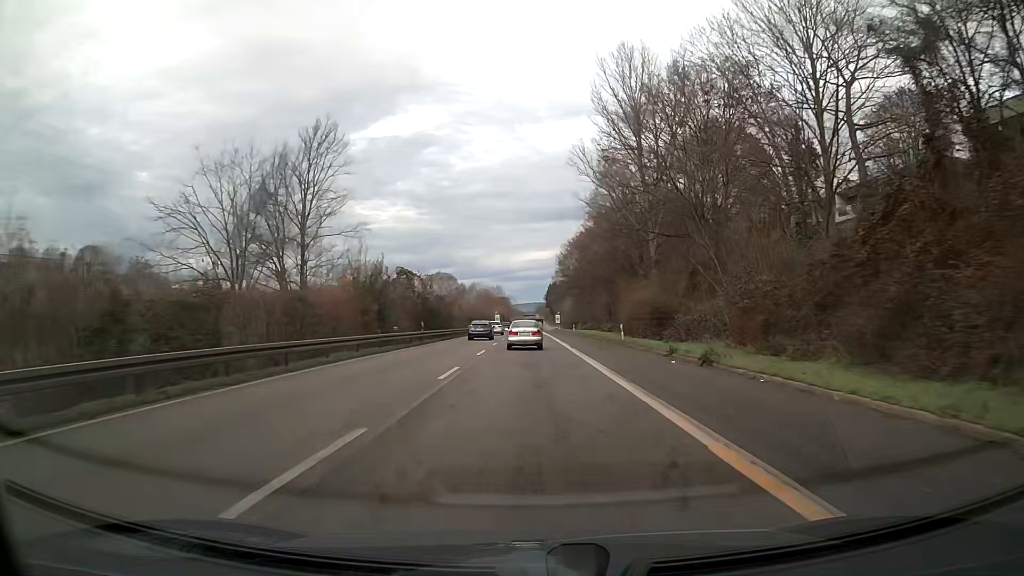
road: trunk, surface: asphalt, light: Day
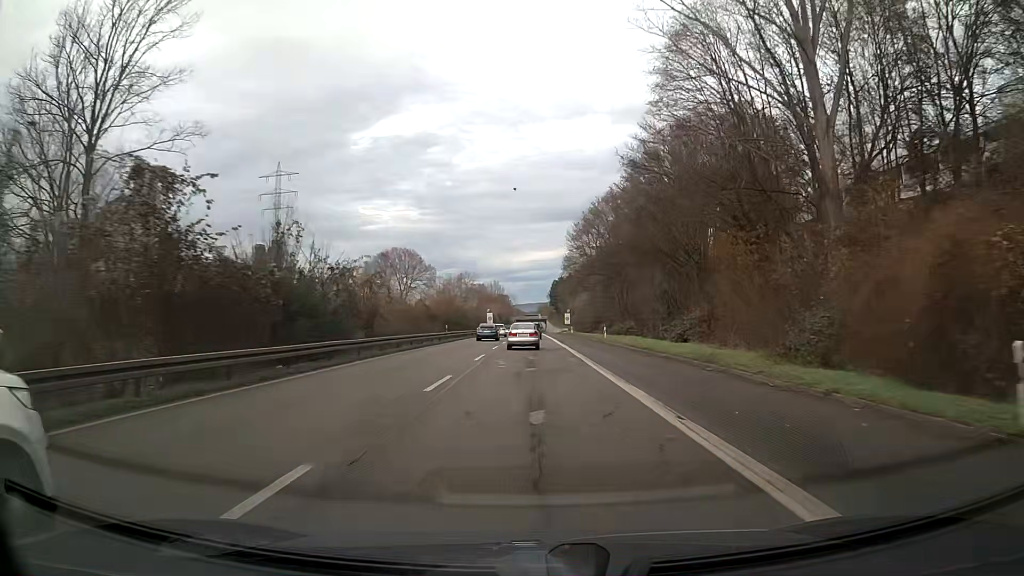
(-0.1, +36.6) m; 0°
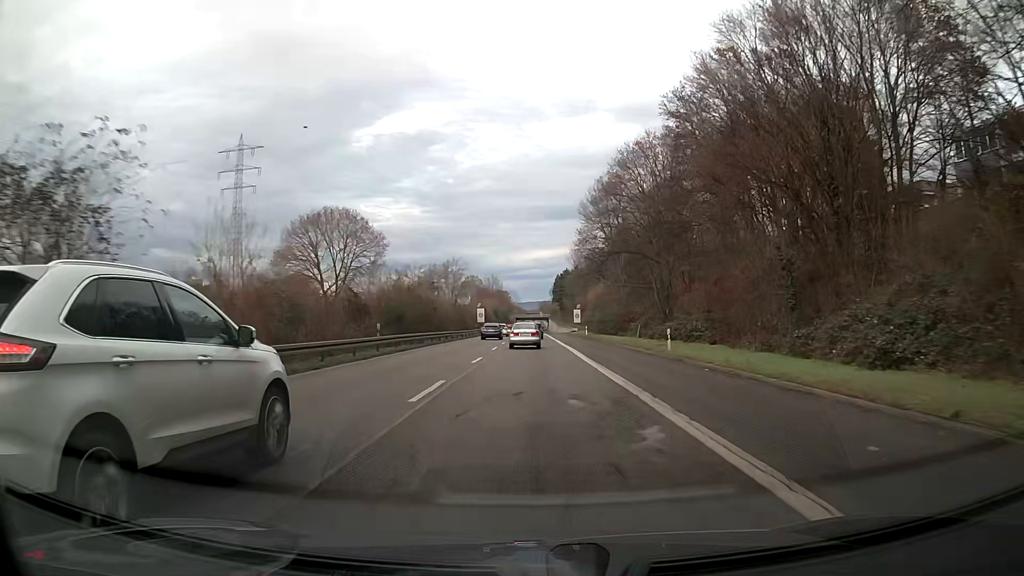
(0.0, +25.1) m; 0°
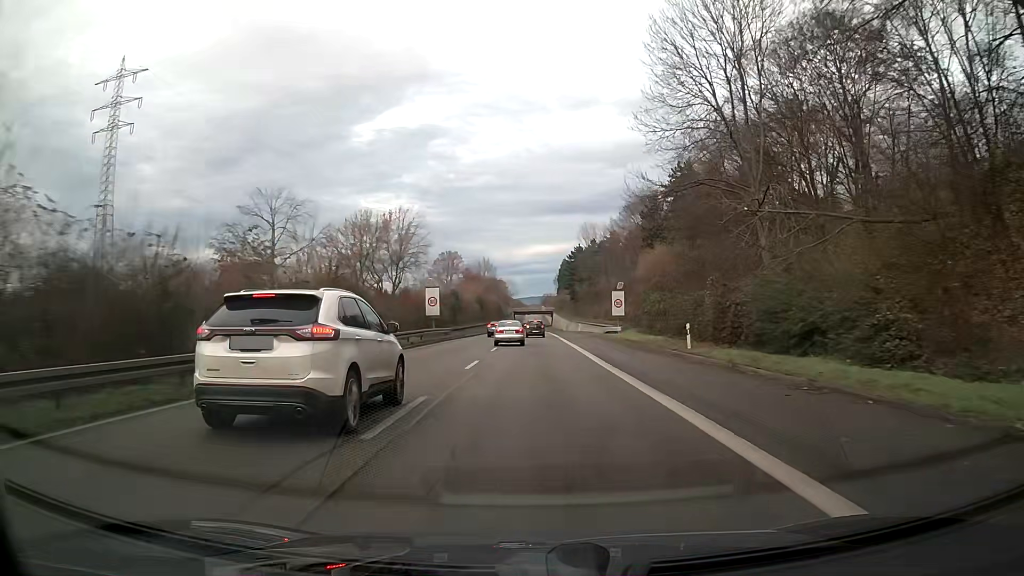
(-0.2, +49.8) m; 0°
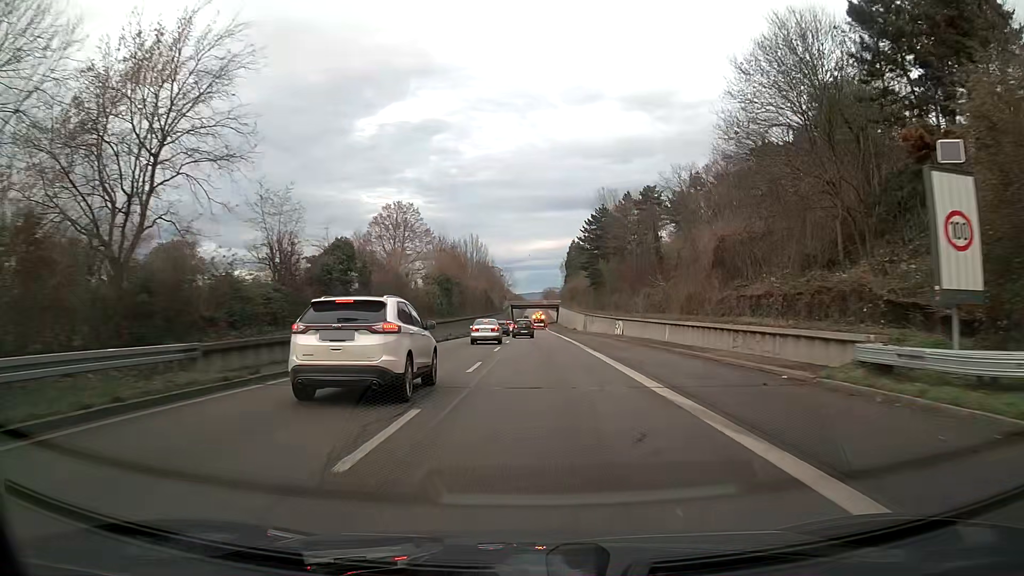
(-0.1, +47.4) m; 0°
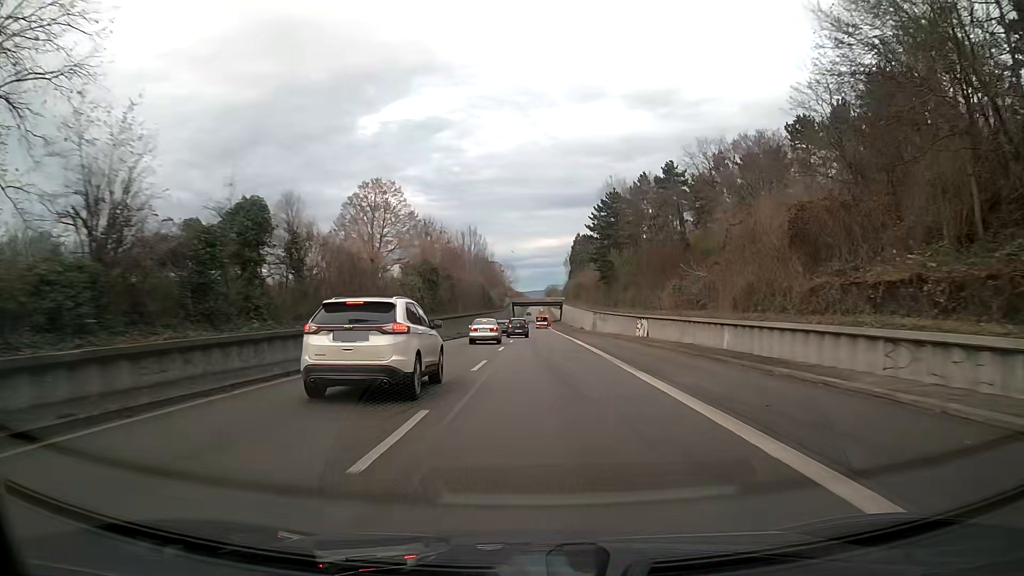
(0.0, +11.3) m; 0°
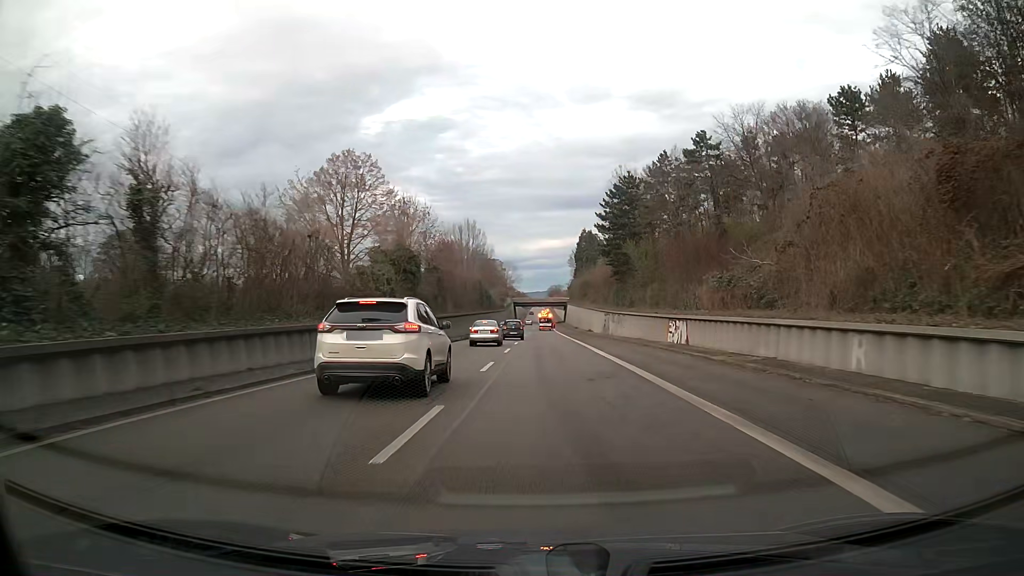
(0.0, +11.1) m; 0°
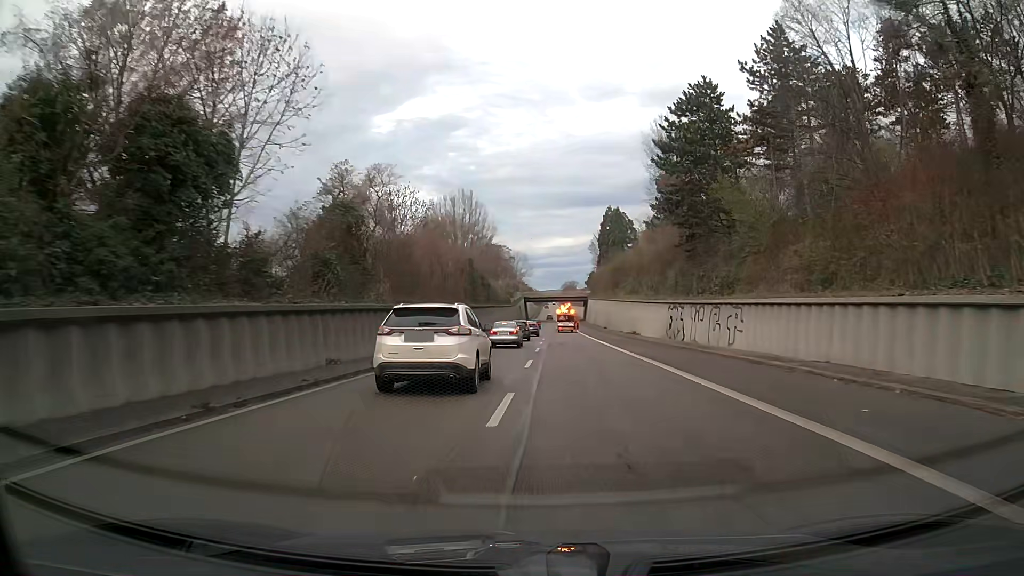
(-0.3, +31.8) m; -1°
(0, +10) (0, +20) (0, +30) (0, +40) (0, +50) (0, +60) (0, +70) (0, +80) (+1, +90) (+1, +100) m
